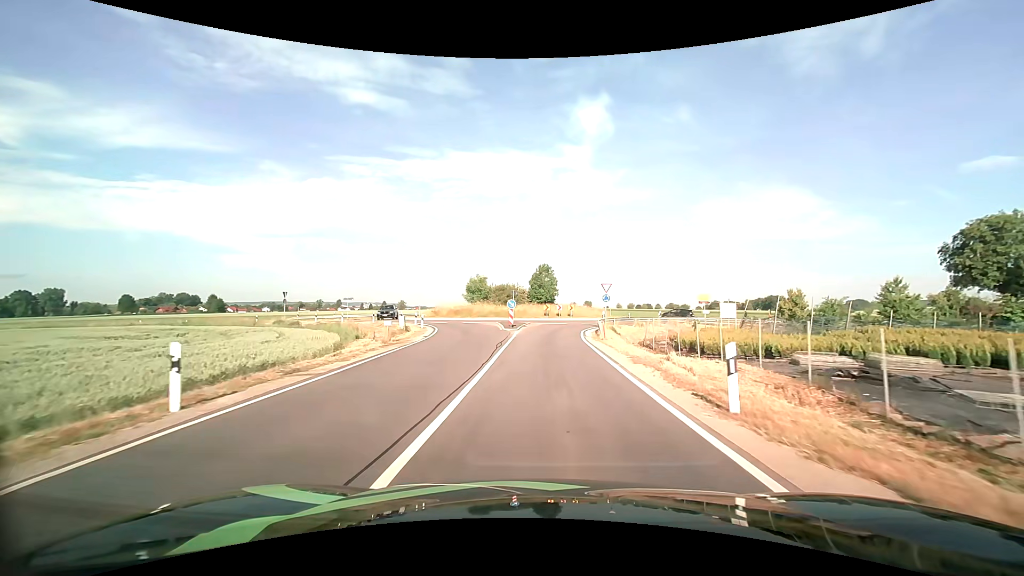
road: tertiary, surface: asphalt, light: Day
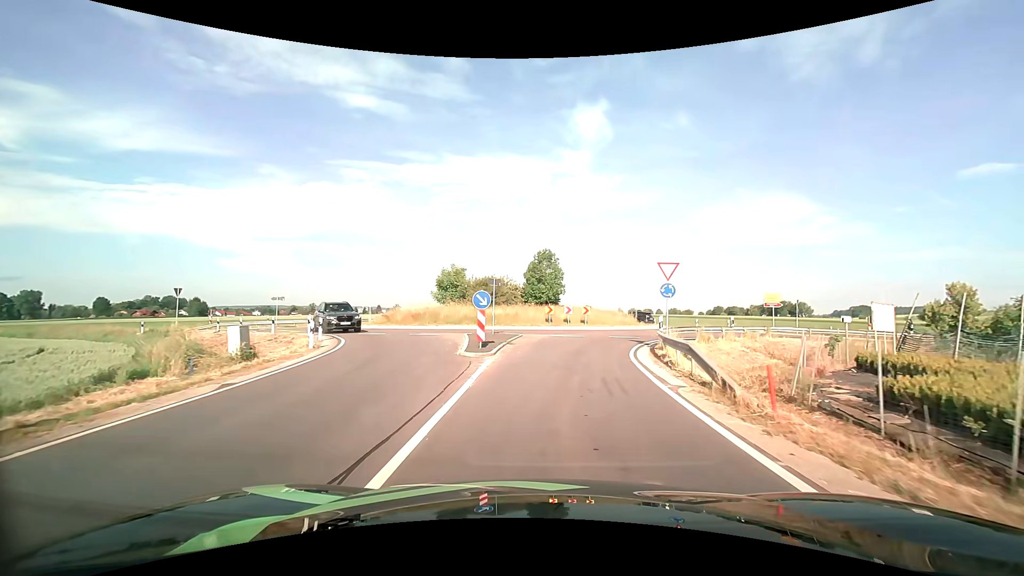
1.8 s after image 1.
(0.0, +17.0) m; 0°
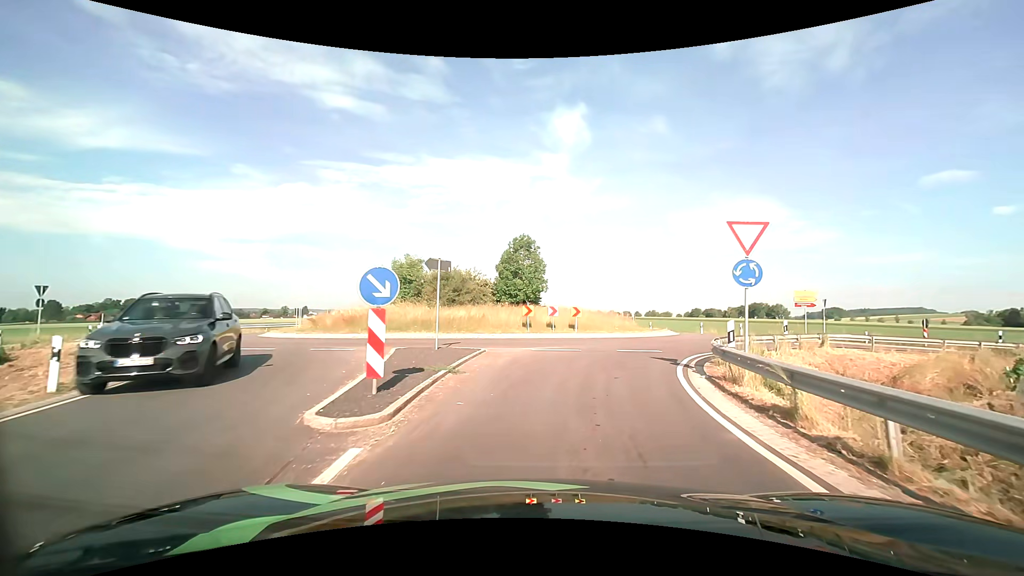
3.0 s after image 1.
(+0.1, +8.7) m; +2°
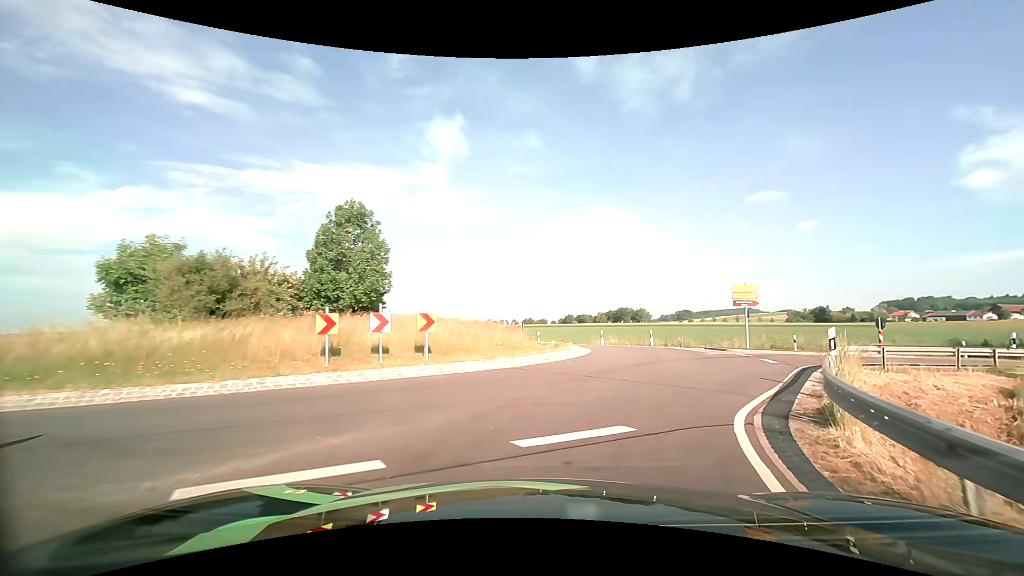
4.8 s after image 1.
(+1.2, +12.2) m; +13°
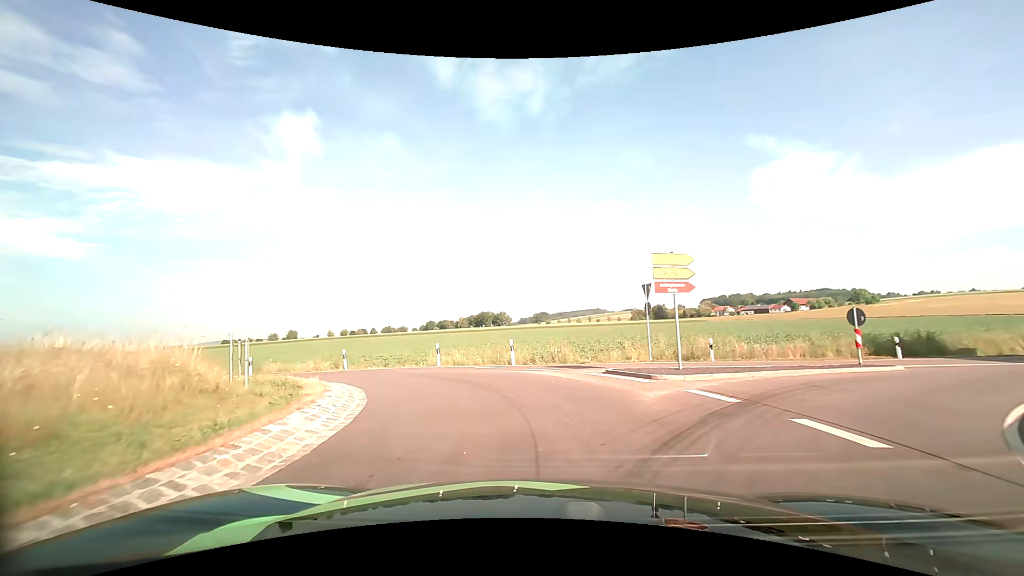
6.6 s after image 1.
(+2.3, +12.9) m; +17°
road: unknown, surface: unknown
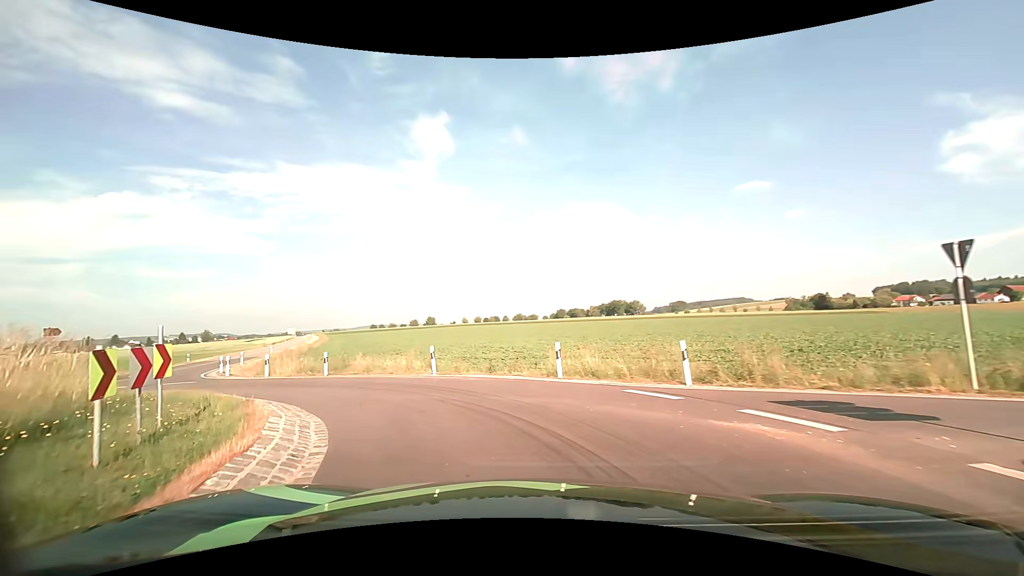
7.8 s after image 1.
(-0.8, +8.1) m; -15°
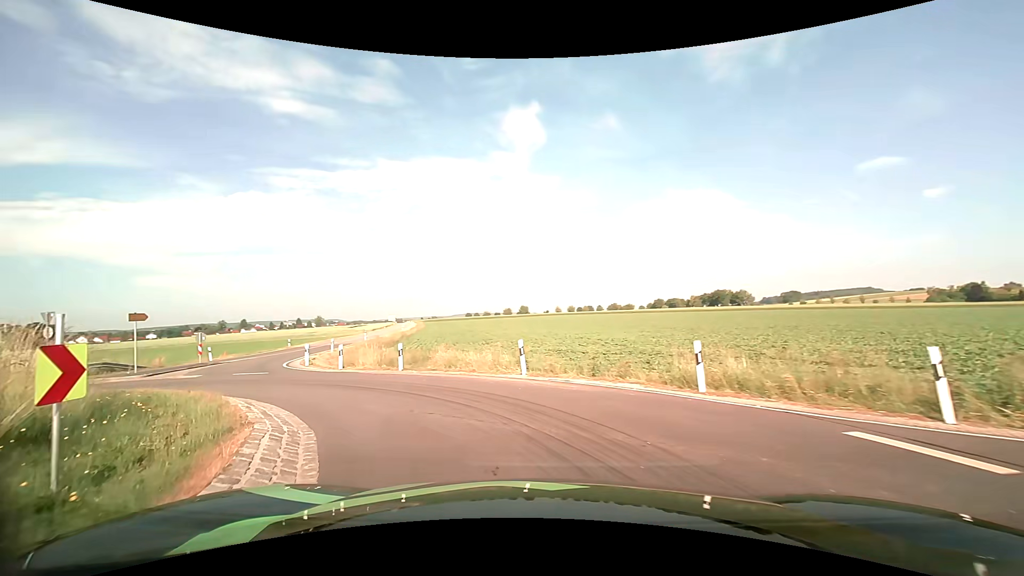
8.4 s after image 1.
(-0.3, +3.9) m; -10°
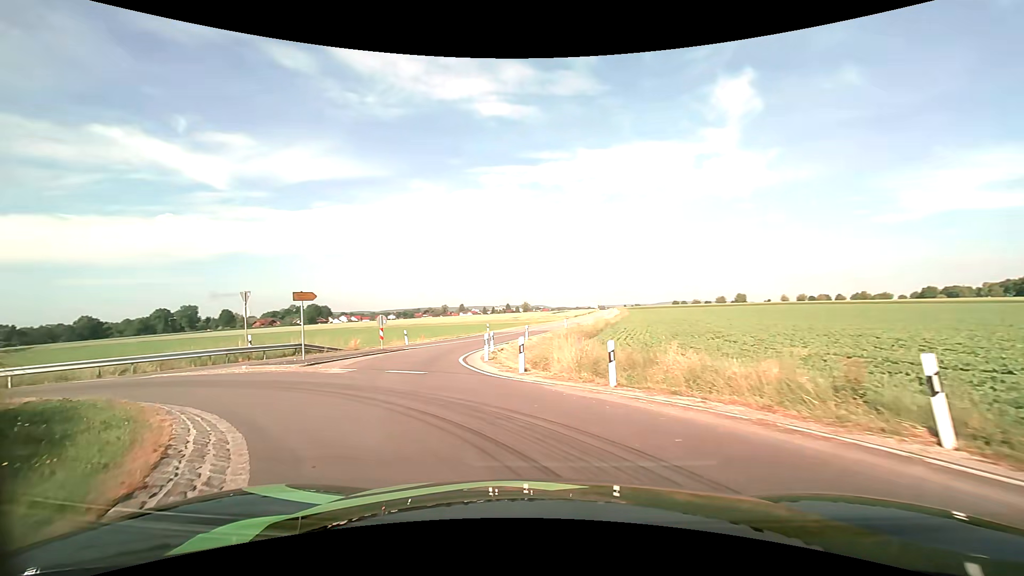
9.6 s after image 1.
(-1.7, +7.7) m; -24°
(-2, +10) (-4, +20) (-5, +29) (-4, +39) (-2, +49) (0, +59) (+3, +69) (+5, +78) (+7, +88) (+9, +98) m
